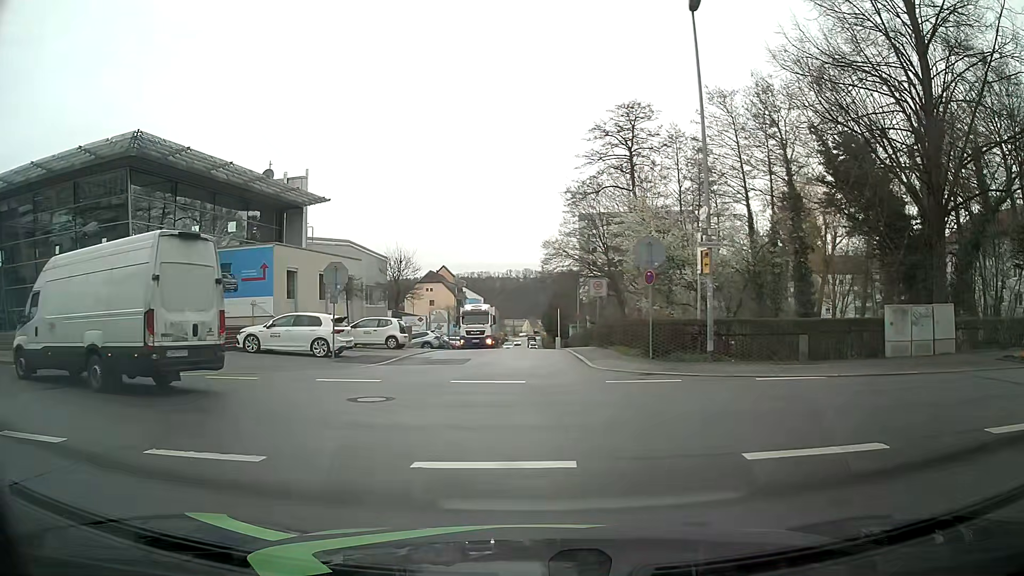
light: Day
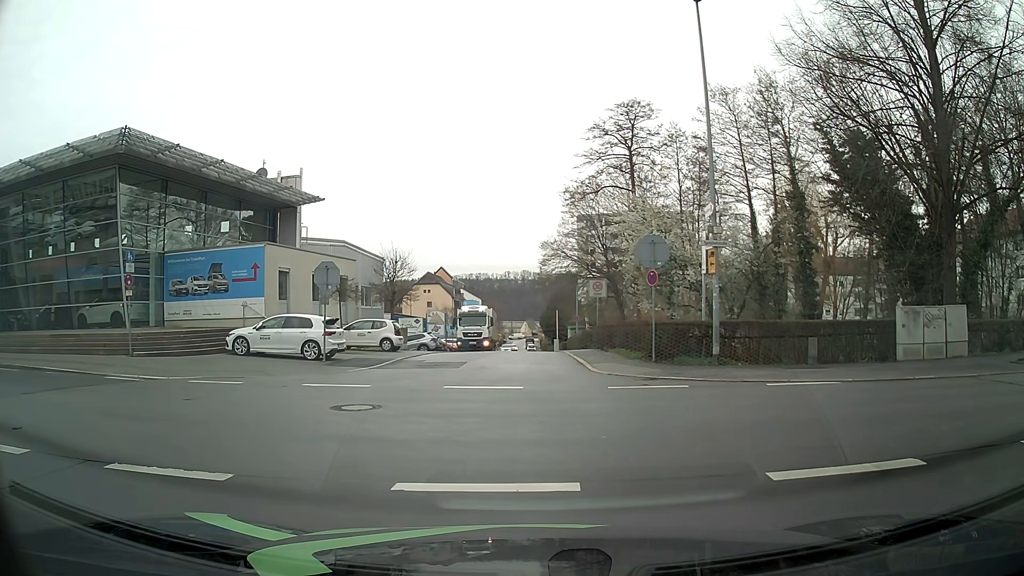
(0.0, +0.8) m; 0°
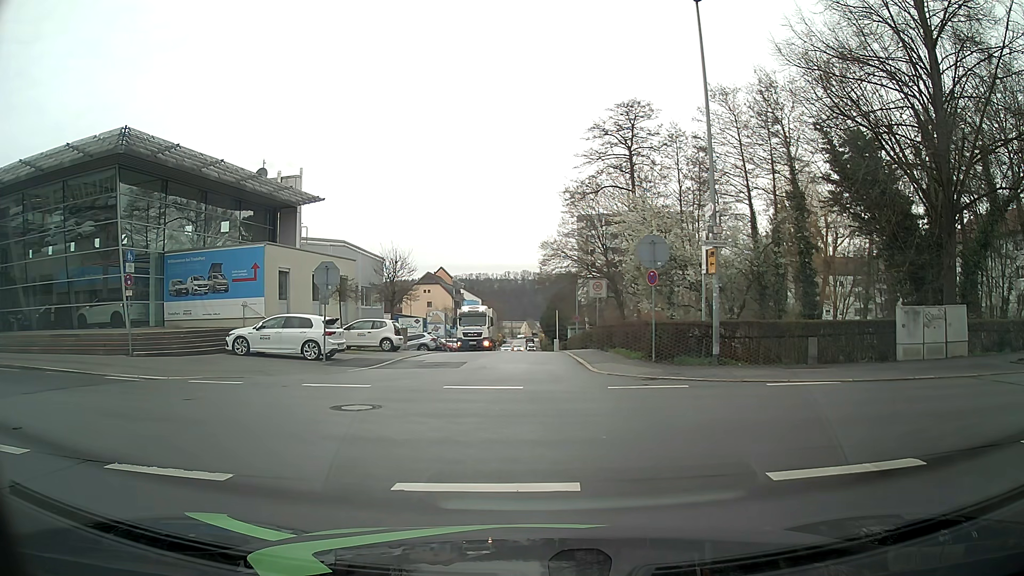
(0.0, 0.0) m; 0°
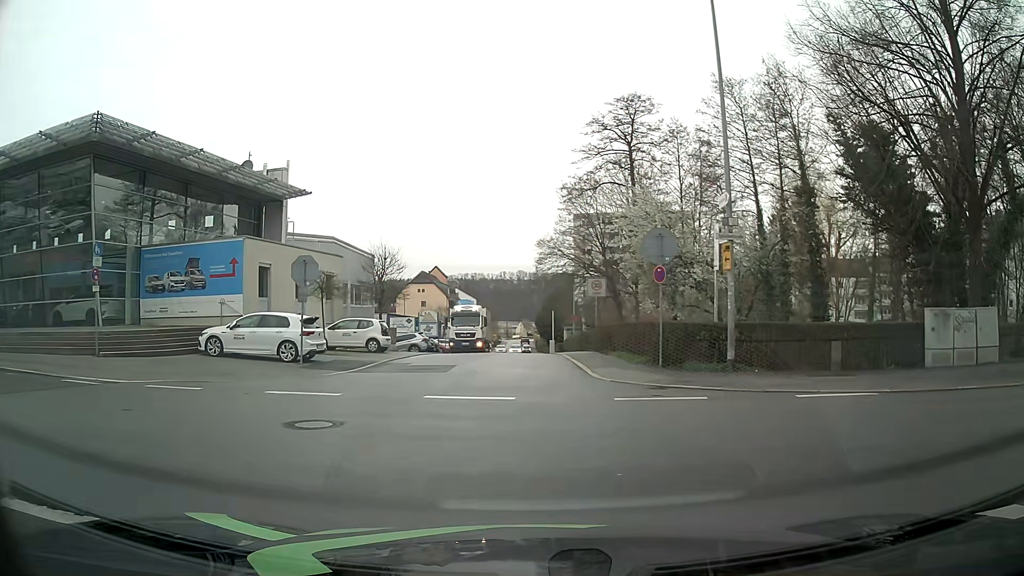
(0.0, +1.8) m; 0°
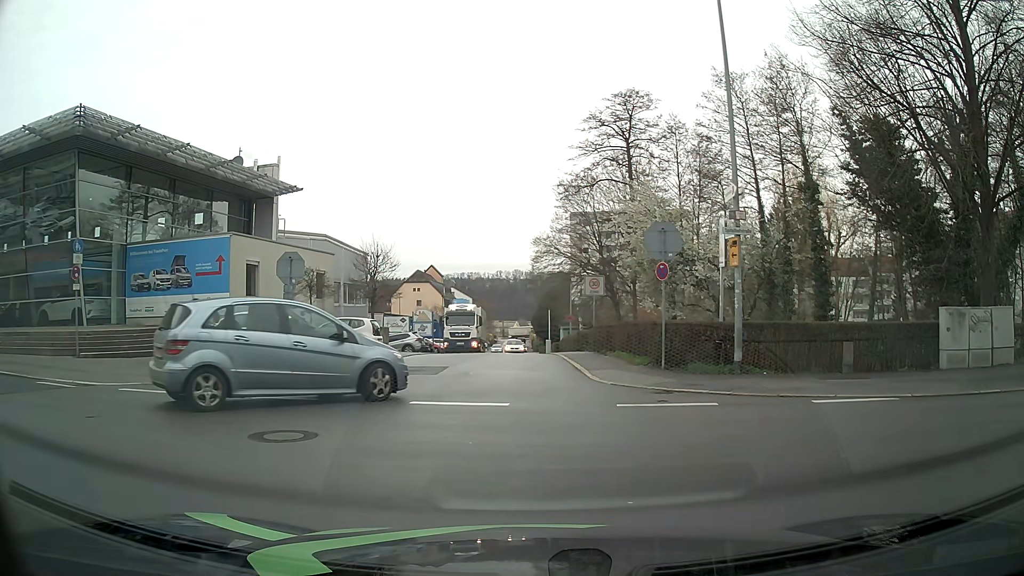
(0.0, +0.9) m; 0°
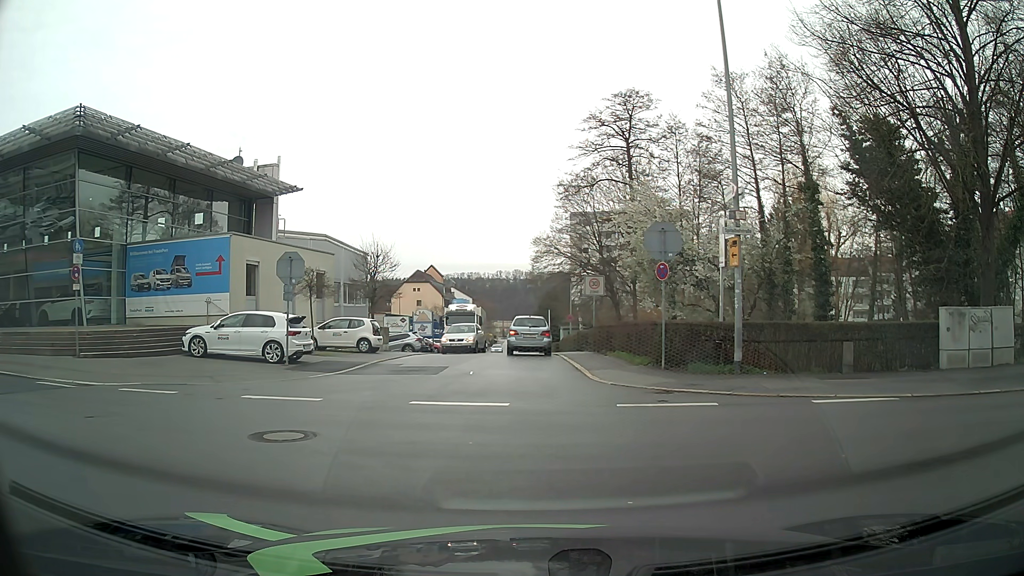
(0.0, 0.0) m; 0°
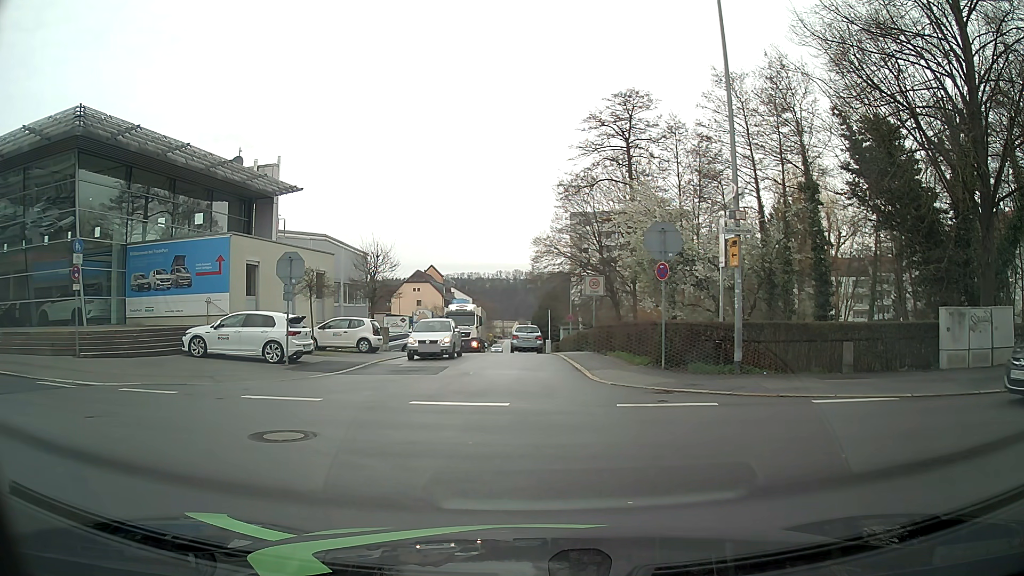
(0.0, 0.0) m; 0°
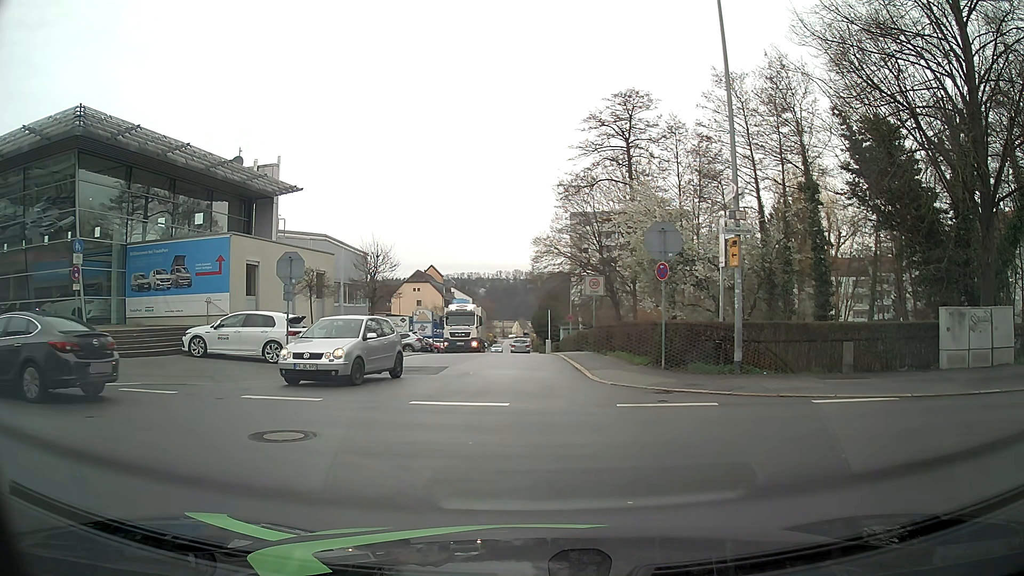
(0.0, 0.0) m; 0°
